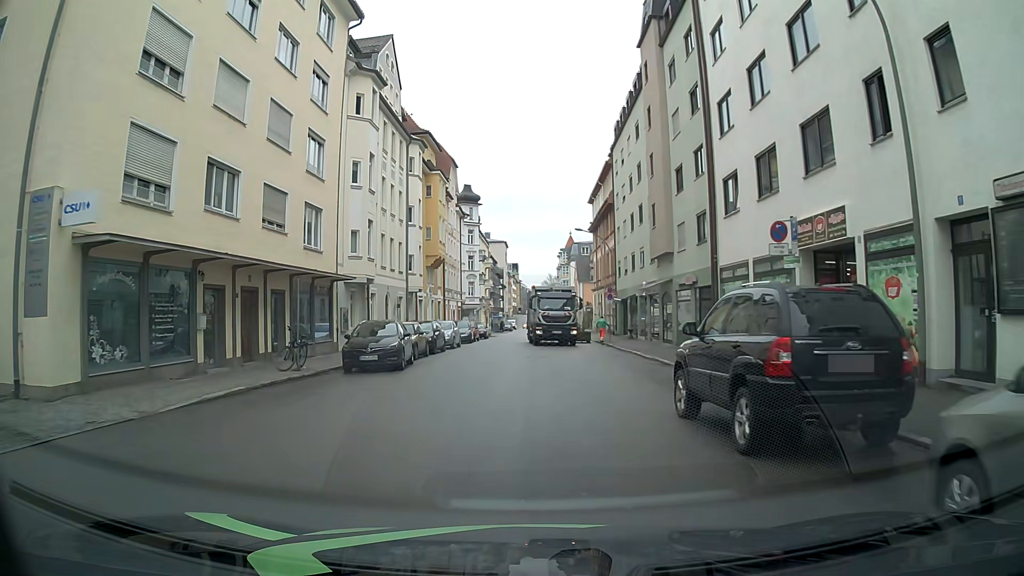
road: tertiary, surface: asphalt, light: Day
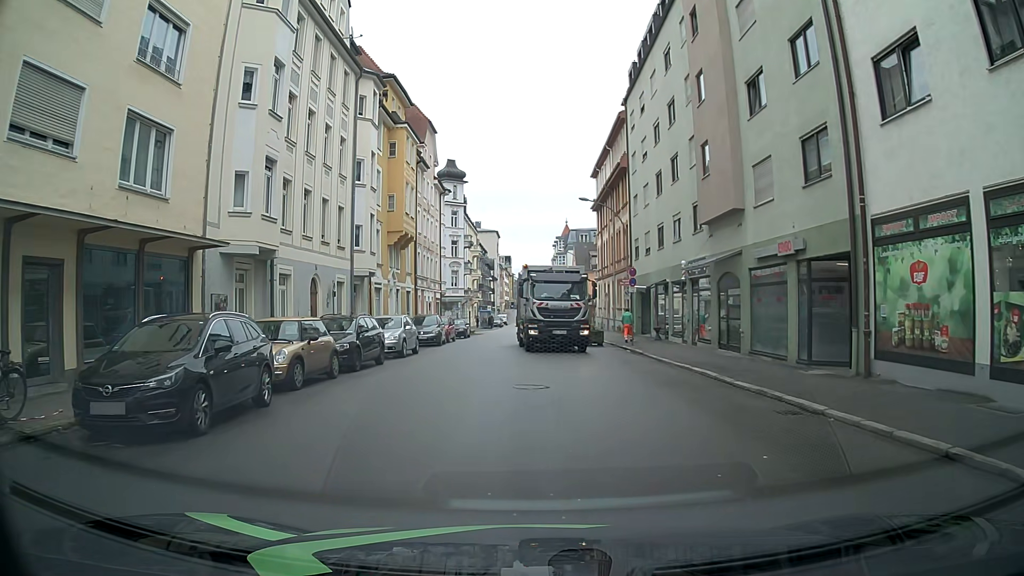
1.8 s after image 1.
(+0.2, +11.6) m; 0°
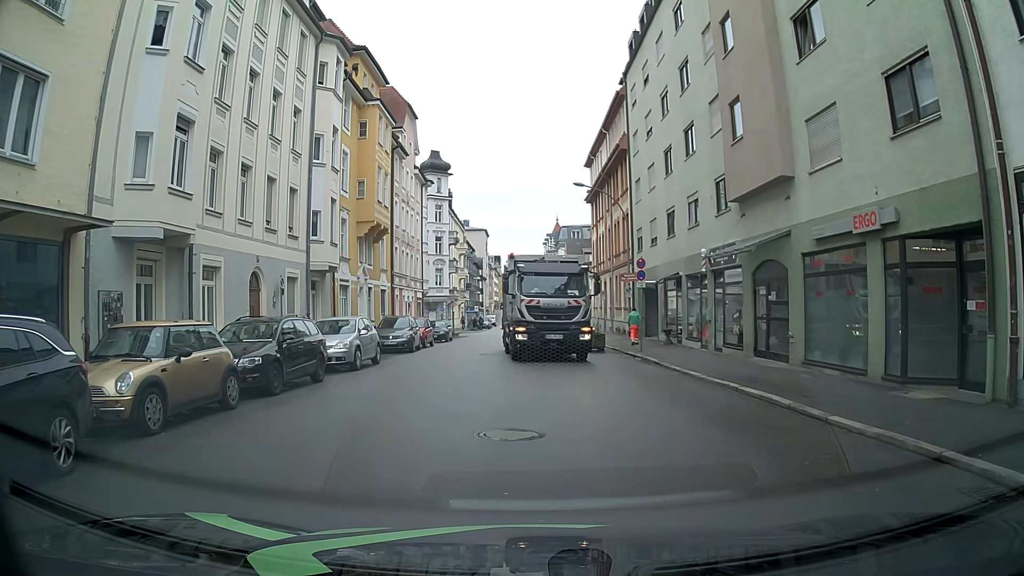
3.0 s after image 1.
(+0.2, +4.7) m; +2°
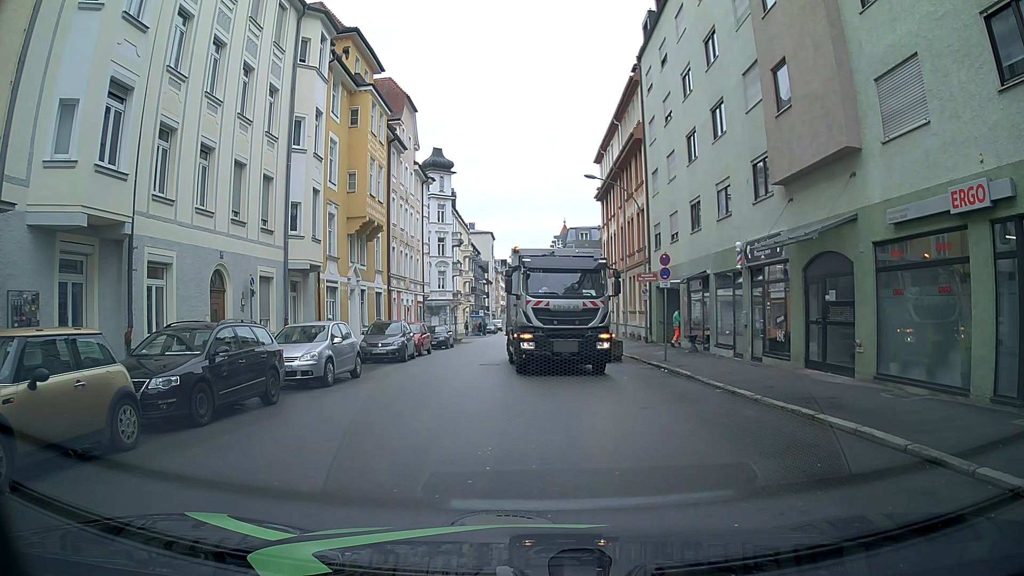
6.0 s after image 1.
(0.0, +3.0) m; -1°
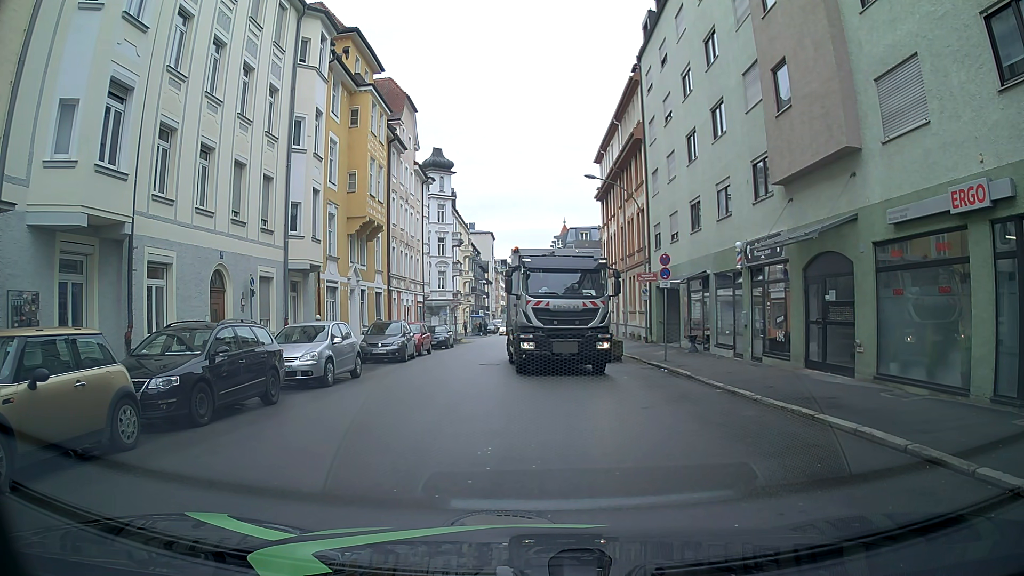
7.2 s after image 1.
(0.0, 0.0) m; 0°
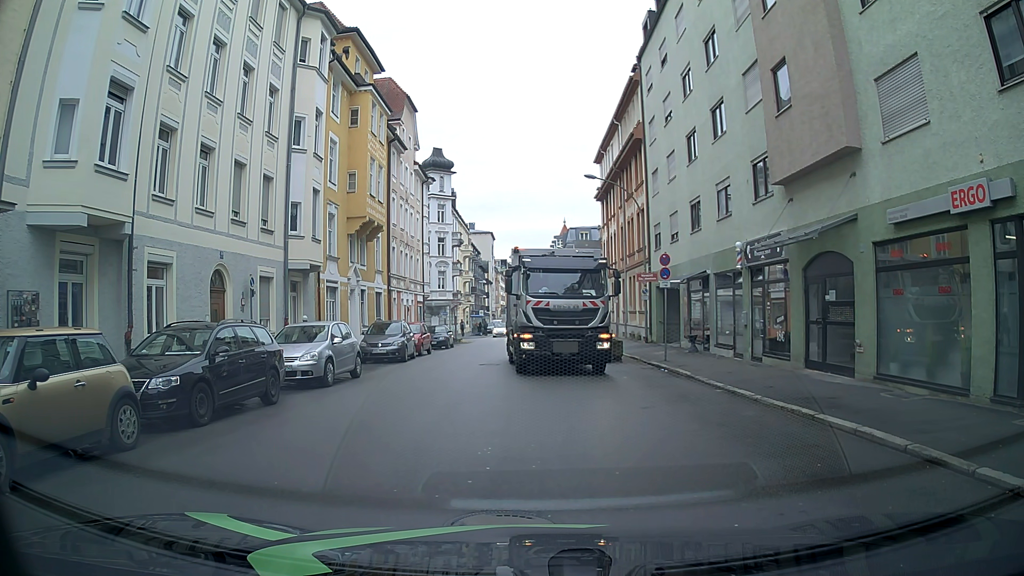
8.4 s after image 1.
(0.0, 0.0) m; 0°
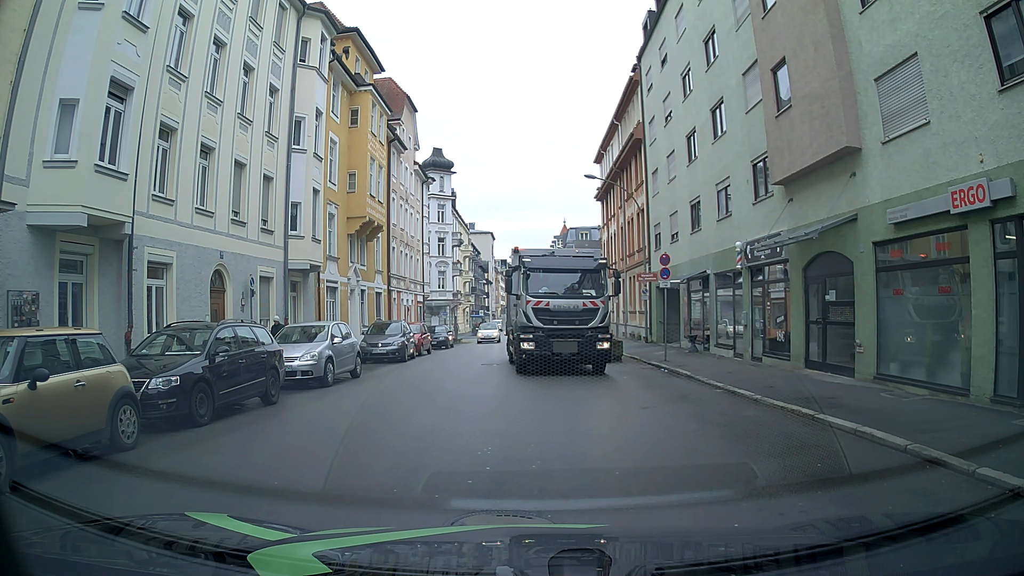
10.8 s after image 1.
(0.0, 0.0) m; 0°
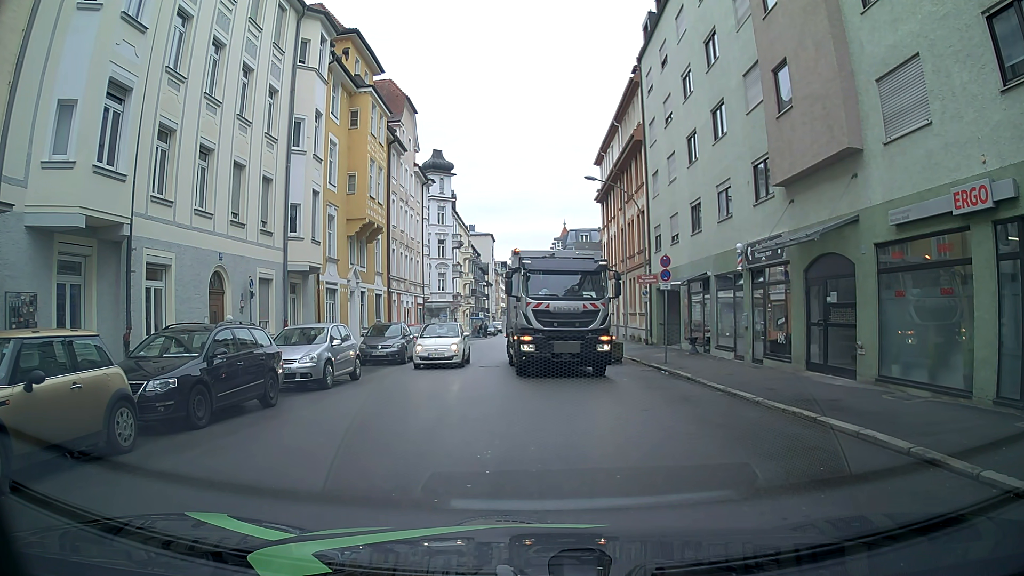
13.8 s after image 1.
(0.0, 0.0) m; 0°
(0, +10) (-1, +20) (-1, +30) (0, +40) (+1, +50) (+2, +60) (+2, +70) (+2, +80) (+3, +90) (+3, +100) m
